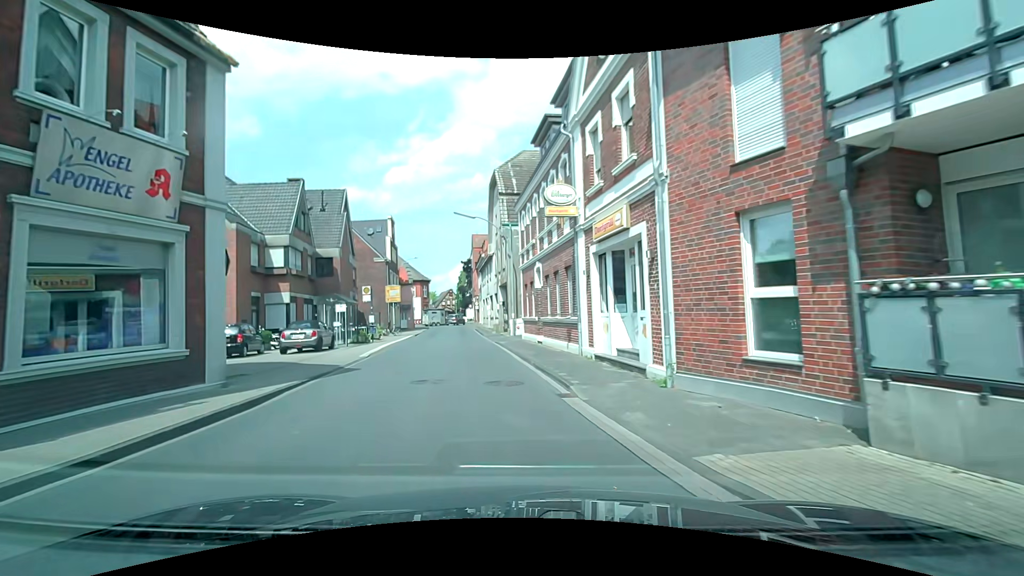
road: secondary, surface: asphalt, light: Day
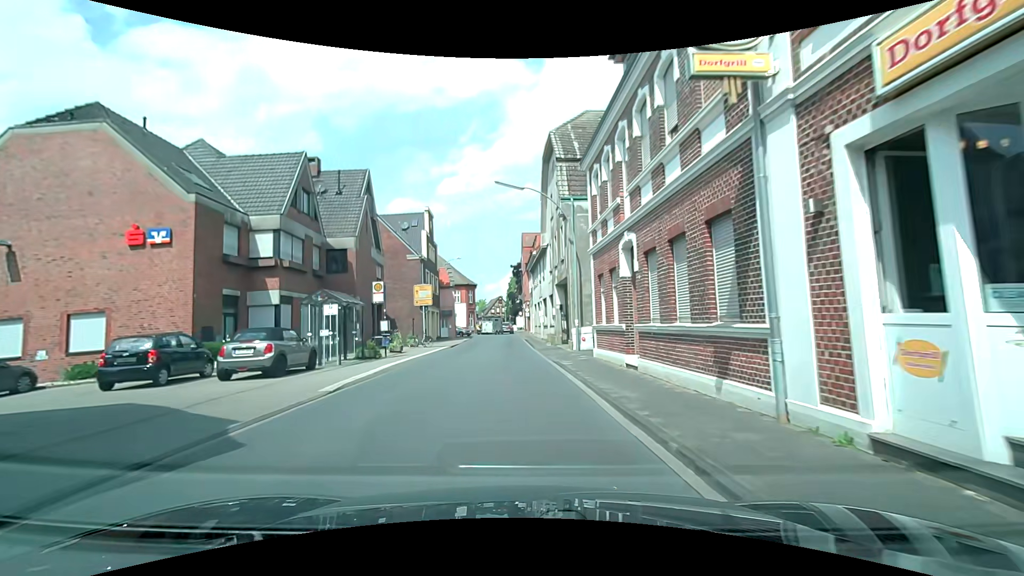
(-0.6, +9.1) m; -6°
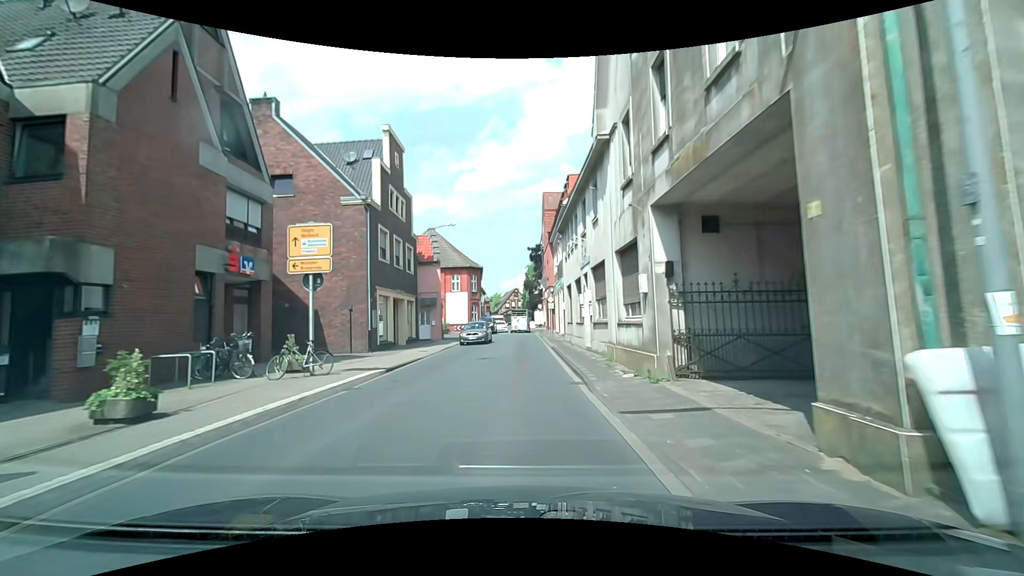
(-0.3, +20.1) m; -1°
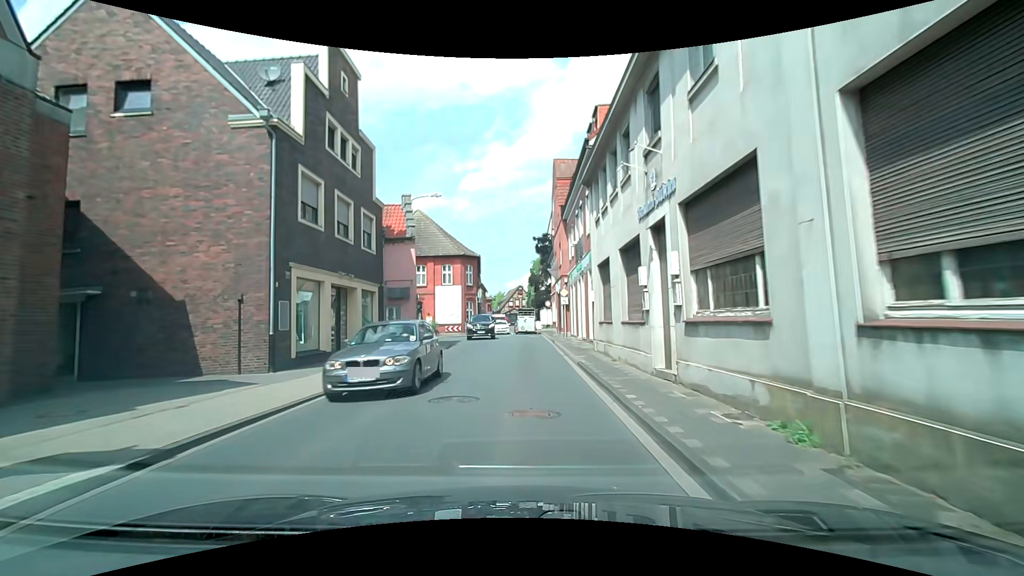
(-0.2, +10.2) m; -2°
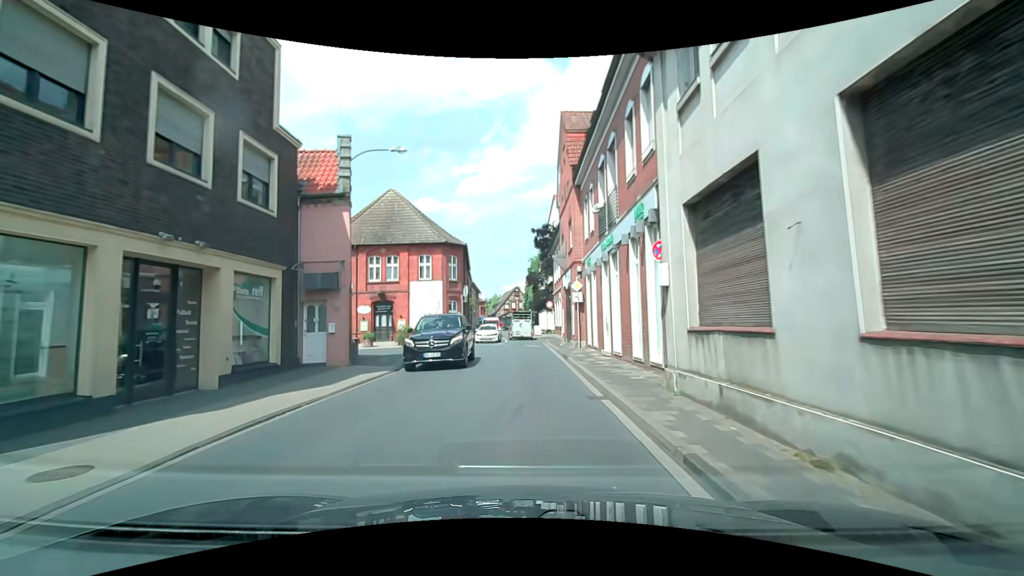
(+0.3, +9.9) m; +2°
(0, +10) (0, +20) (0, +30) (0, +40) (-1, +50) (-1, +60) (-2, +70) (-3, +80) (-3, +90) (0, +99) m
